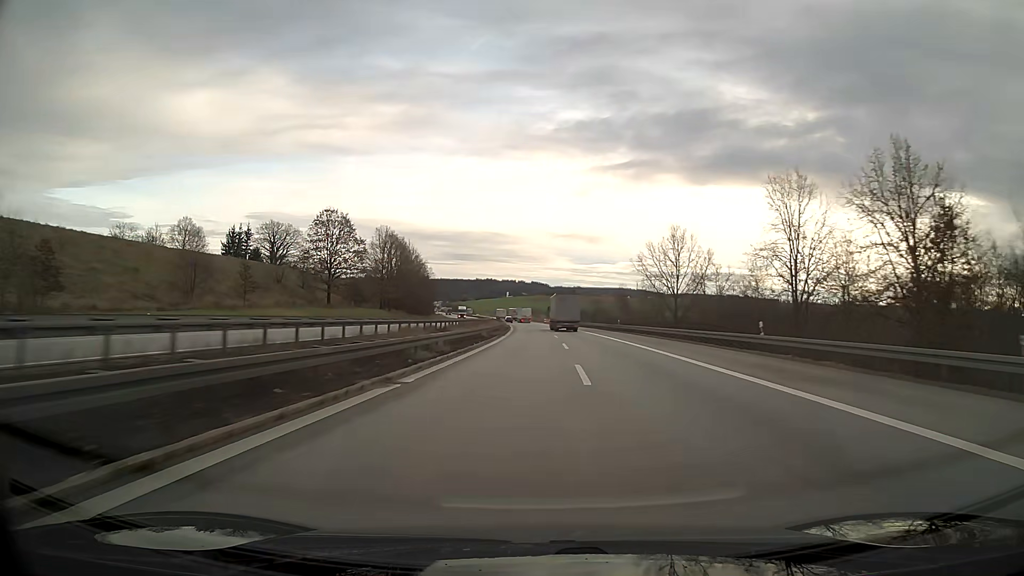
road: motorway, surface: asphalt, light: Day
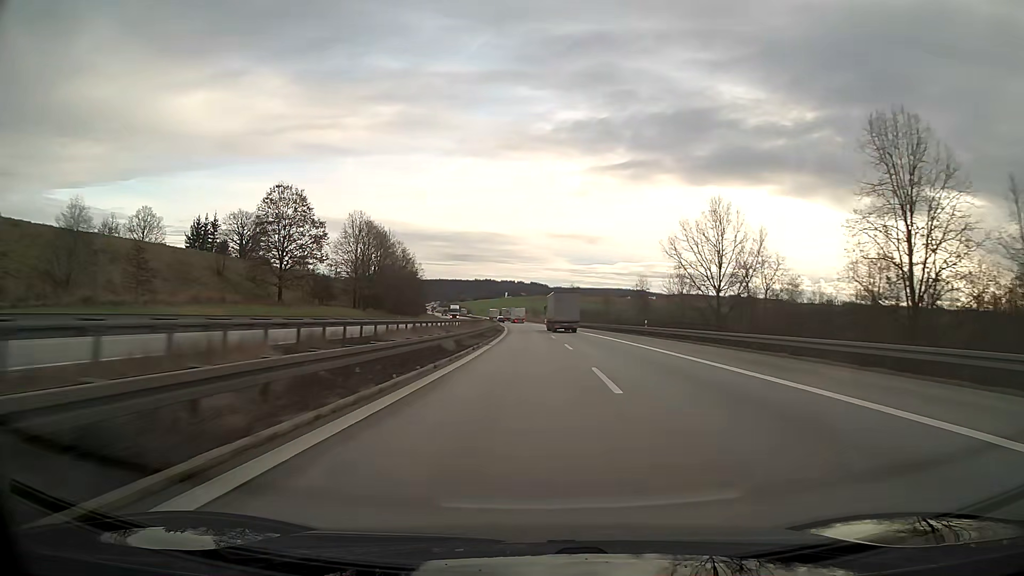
(0.0, +18.9) m; 0°
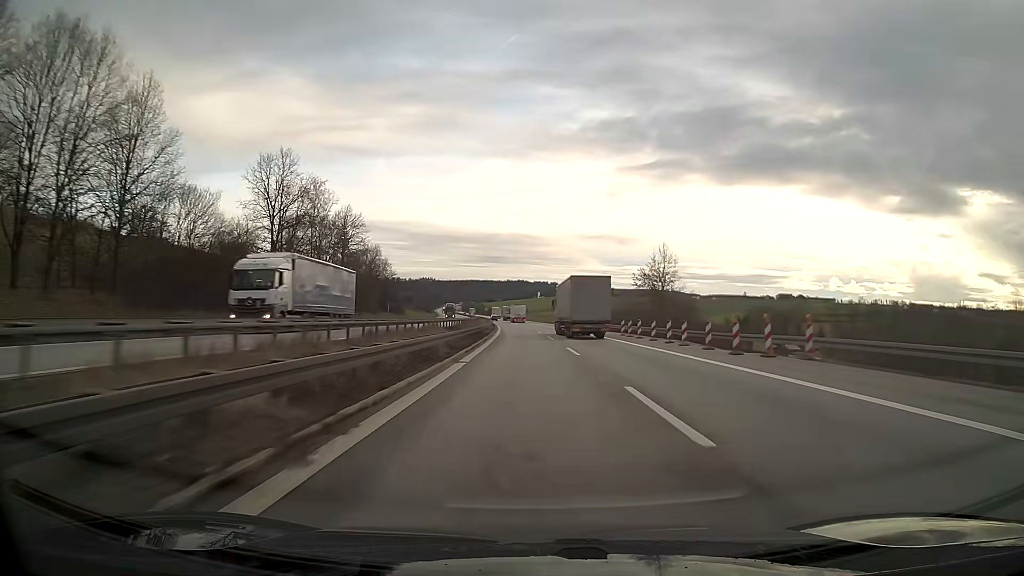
(-2.1, +94.9) m; -3°
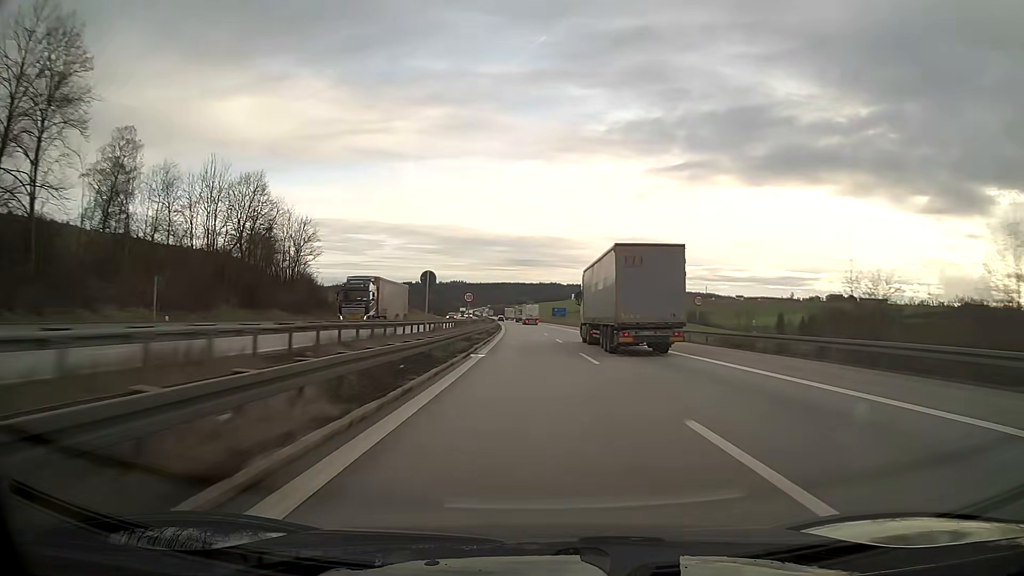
(-1.9, +76.0) m; -3°
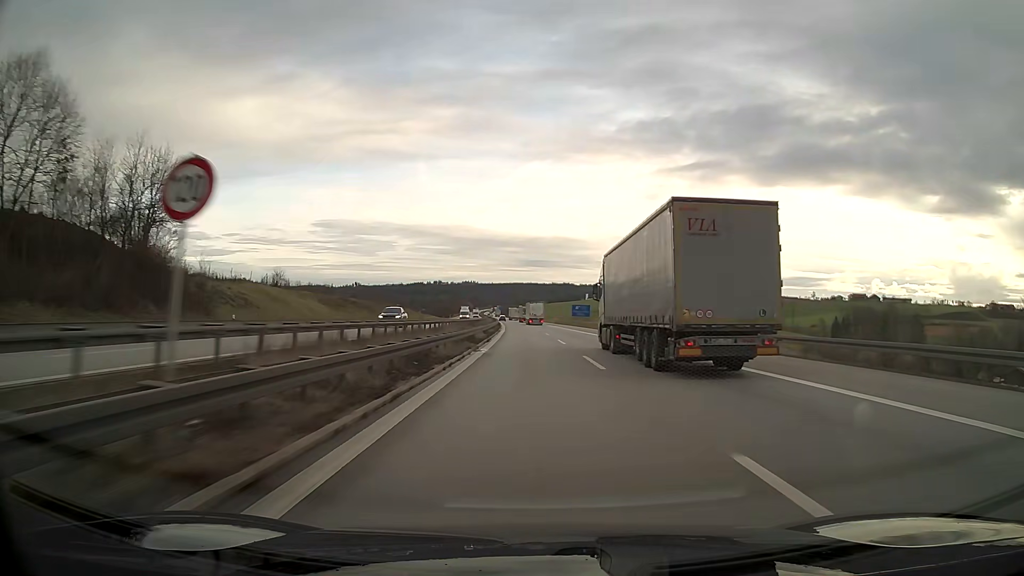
(-0.4, +38.0) m; -1°
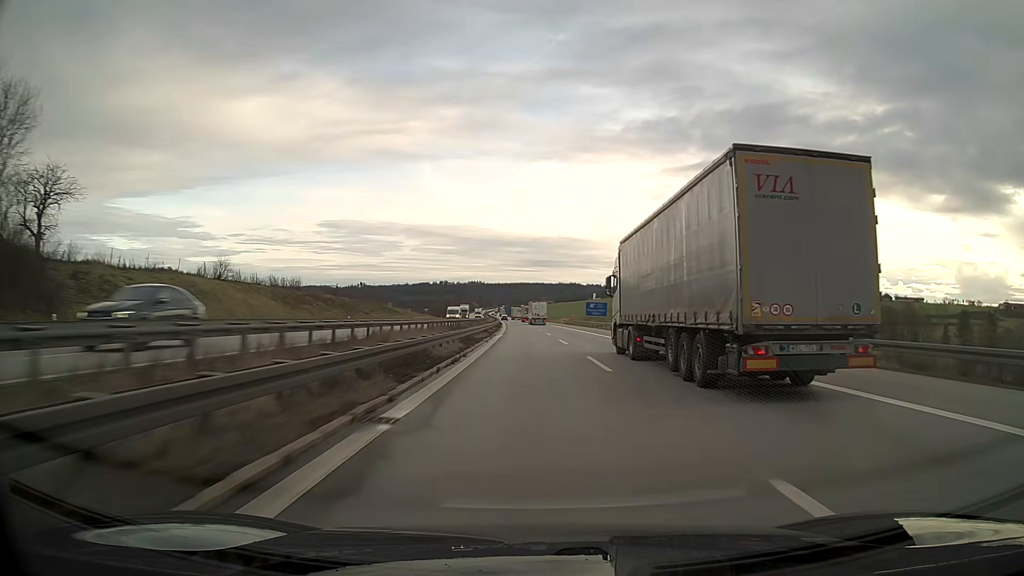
(-0.1, +19.0) m; -1°
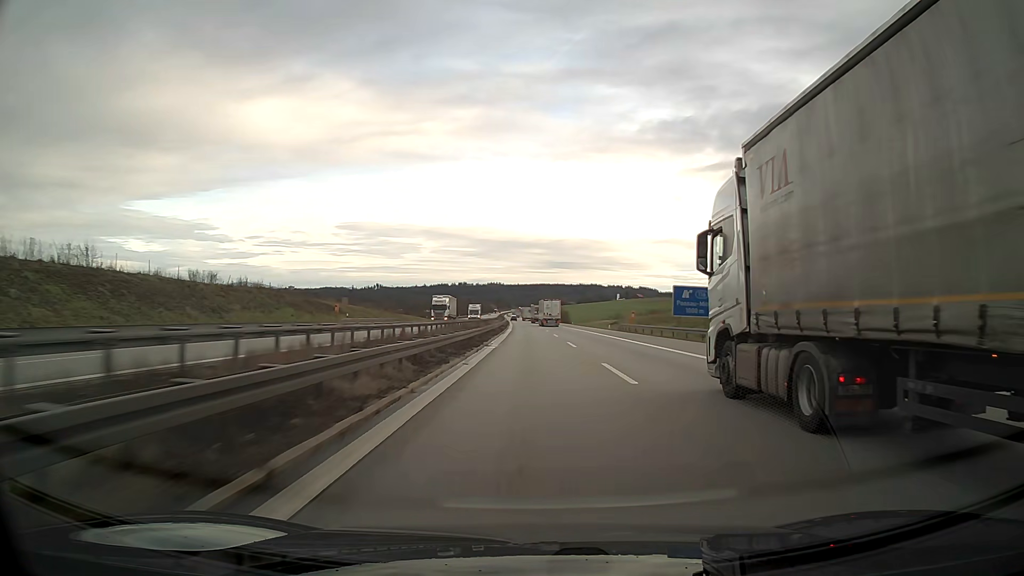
(-0.8, +57.0) m; -2°
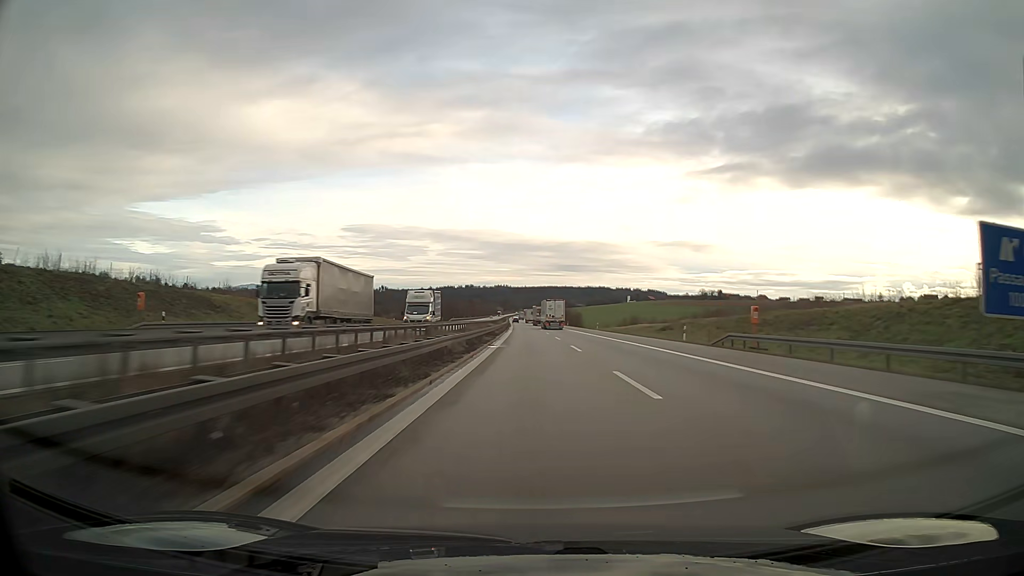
(-0.2, +38.0) m; -1°
